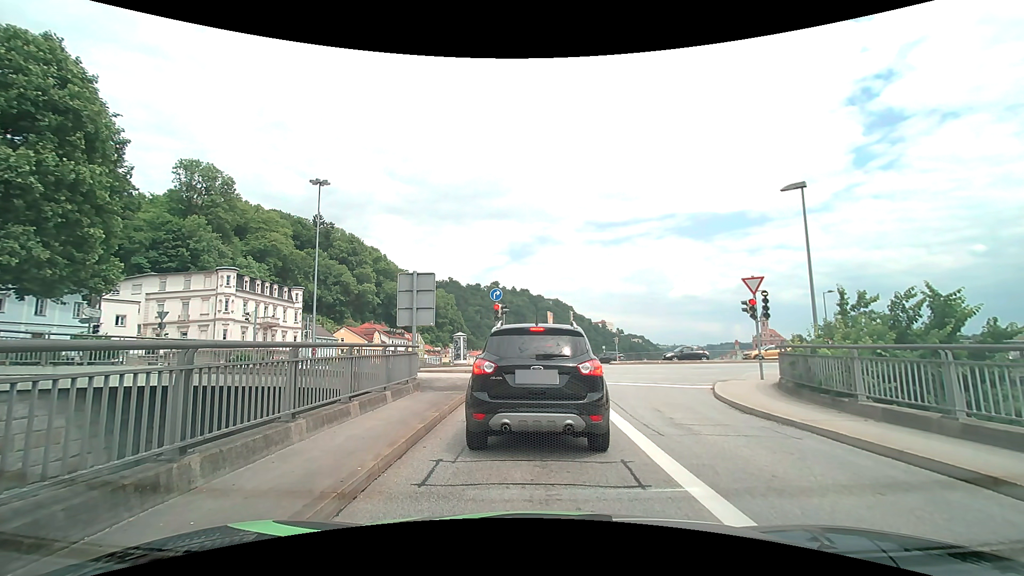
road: primary_link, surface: asphalt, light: Day
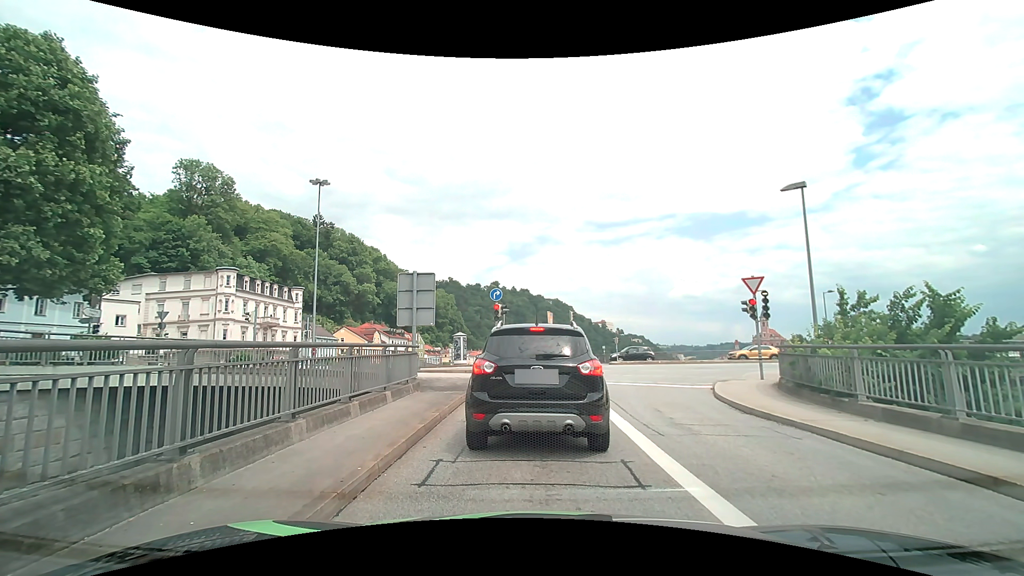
(0.0, 0.0) m; 0°
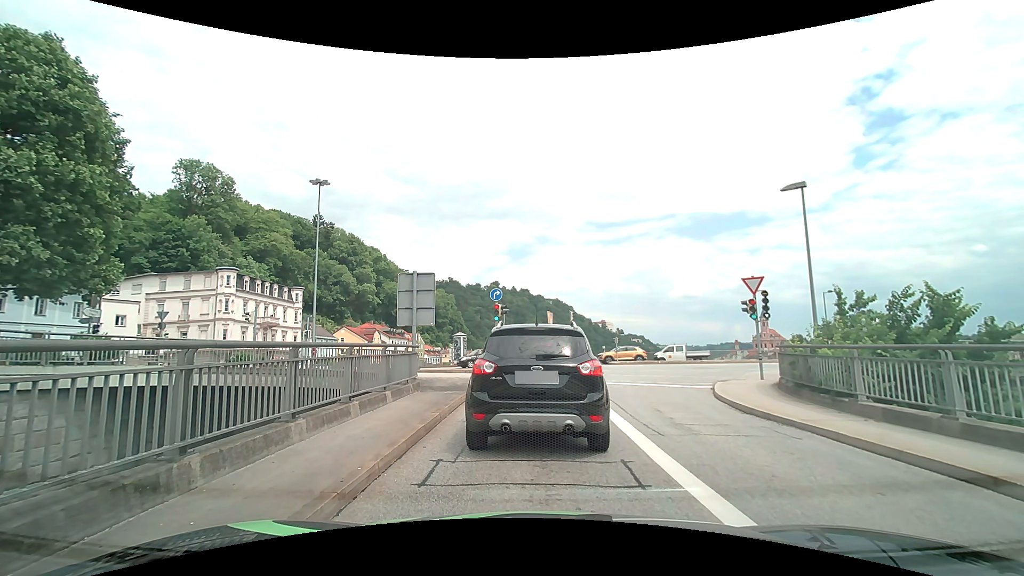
(0.0, 0.0) m; 0°
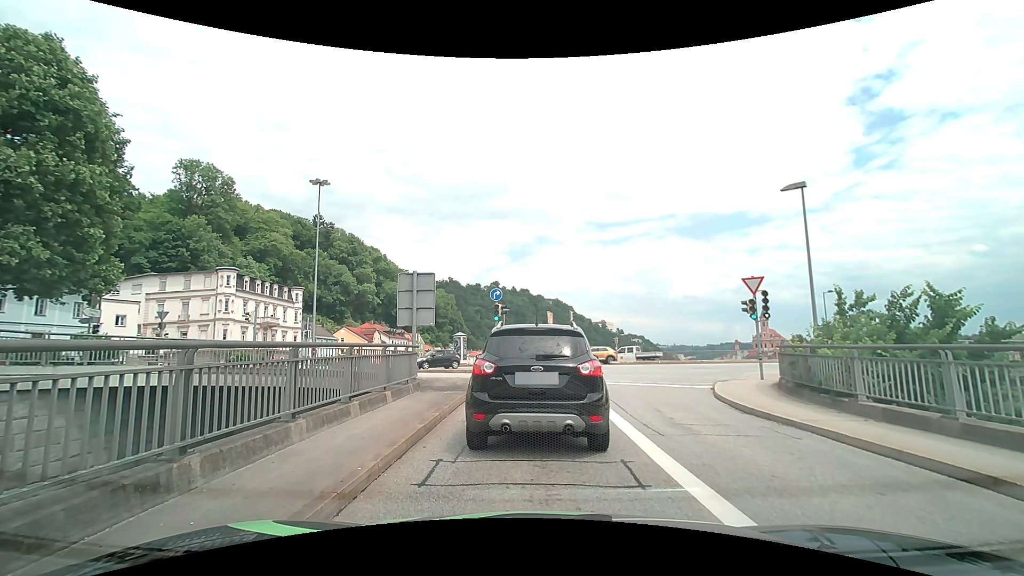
(0.0, 0.0) m; 0°
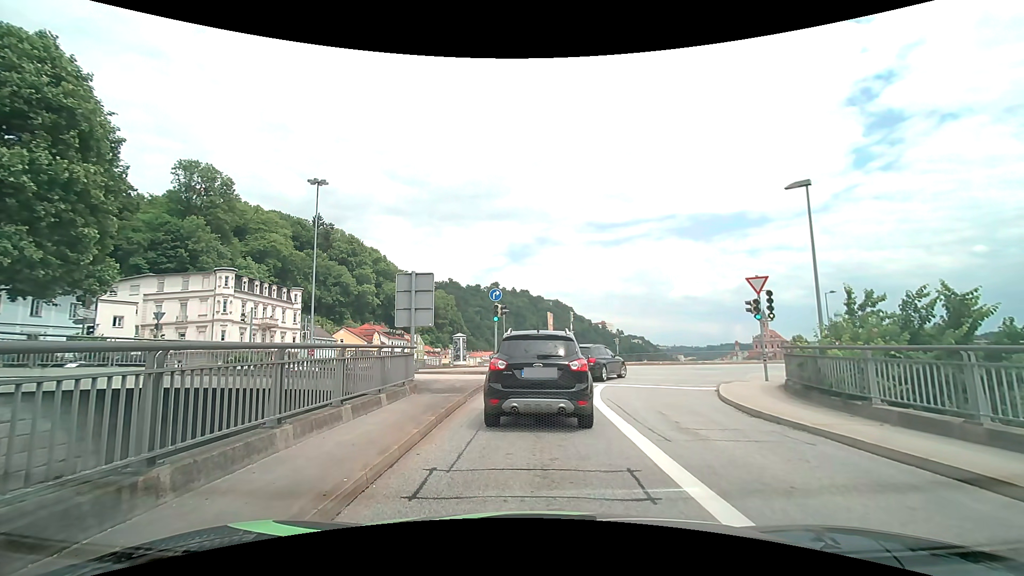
(0.0, +0.4) m; 0°
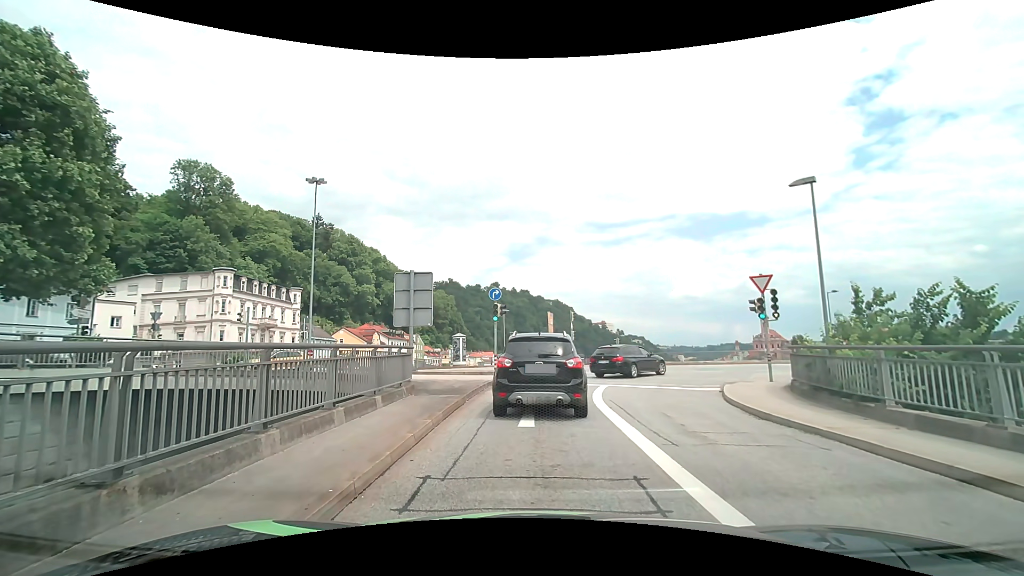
(0.0, +0.3) m; 0°
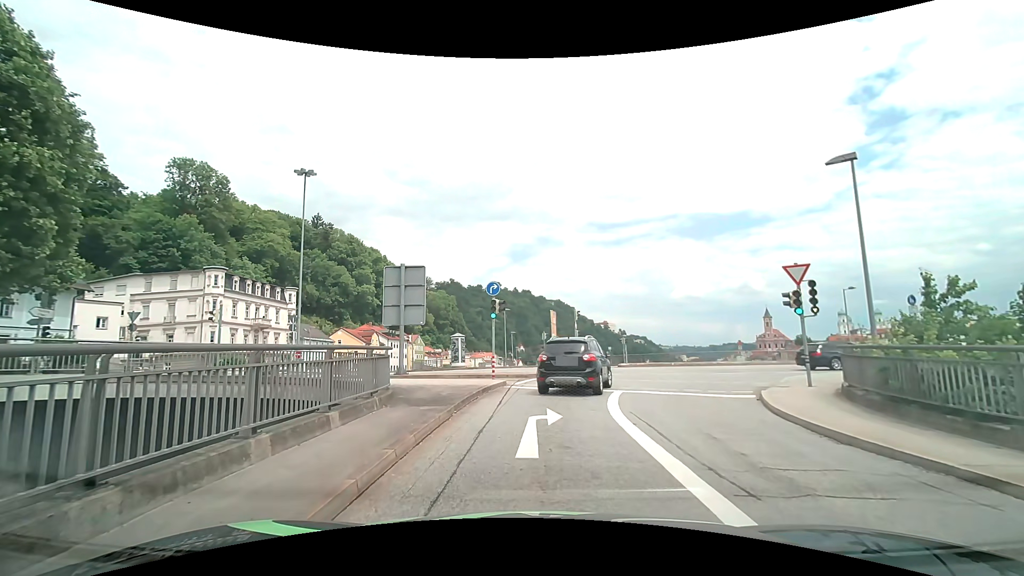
(0.0, +2.5) m; +1°
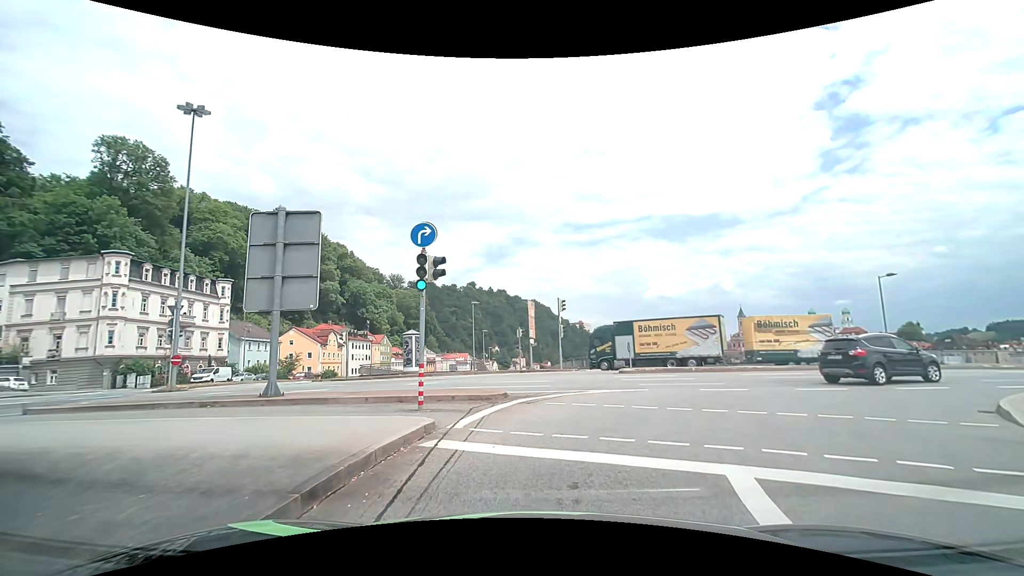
(0.0, +10.4) m; 0°
(+2, +10) (+8, +18) (+17, +21) (+27, +22) (+37, +22) (+47, +22) (+57, +22) (+67, +22) (+77, +22) (+87, +22) m
